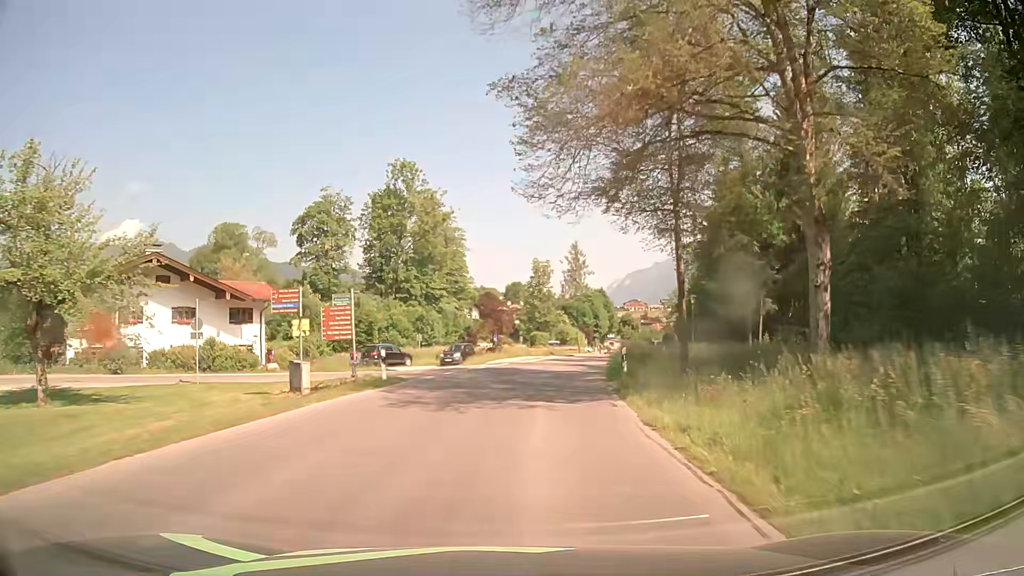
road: tertiary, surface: asphalt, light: Day
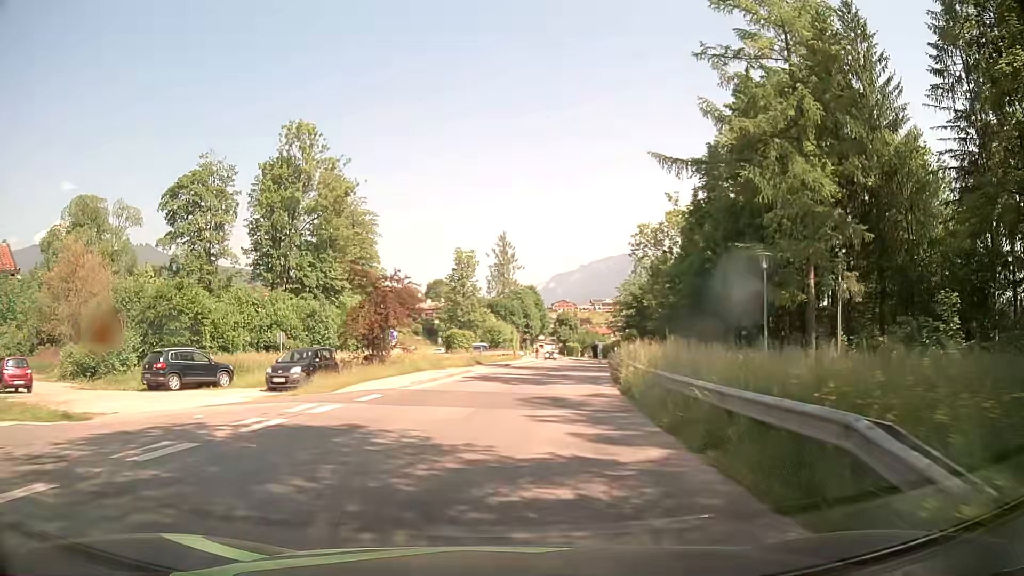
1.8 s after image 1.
(+1.2, +22.5) m; +6°
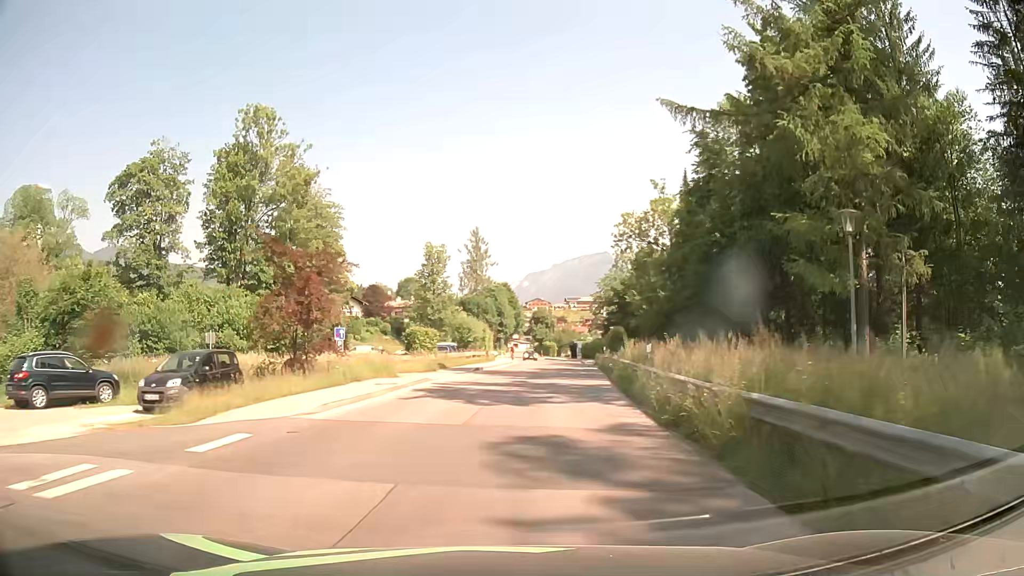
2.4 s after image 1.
(+0.2, +7.5) m; +2°
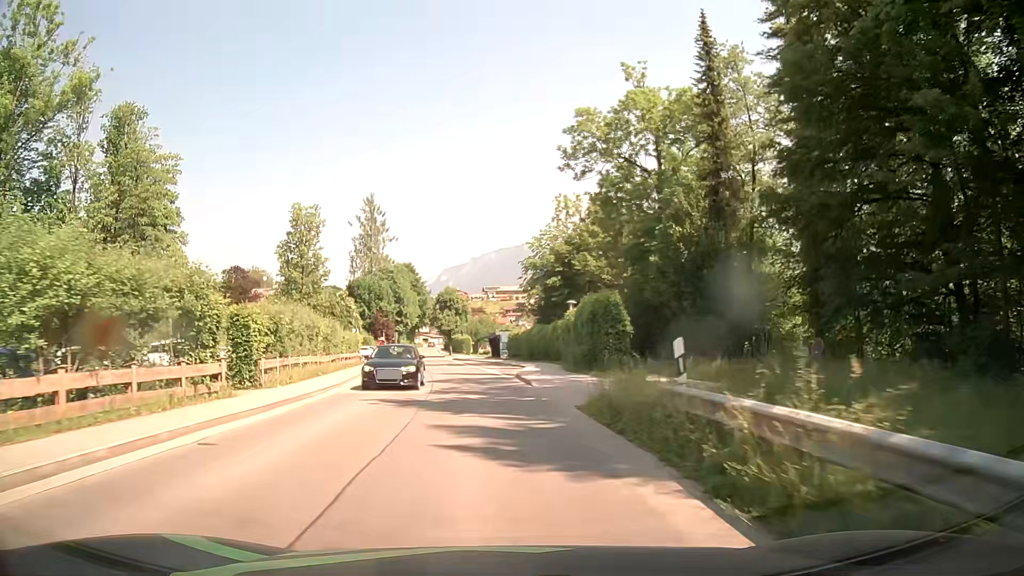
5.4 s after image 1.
(+3.4, +37.3) m; +7°
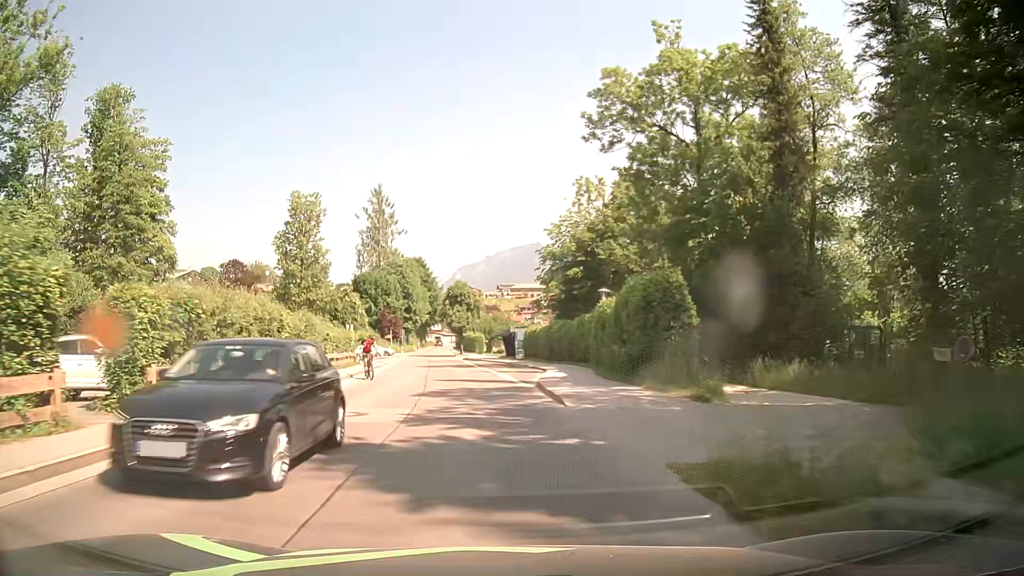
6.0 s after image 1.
(-0.1, +7.5) m; -1°
